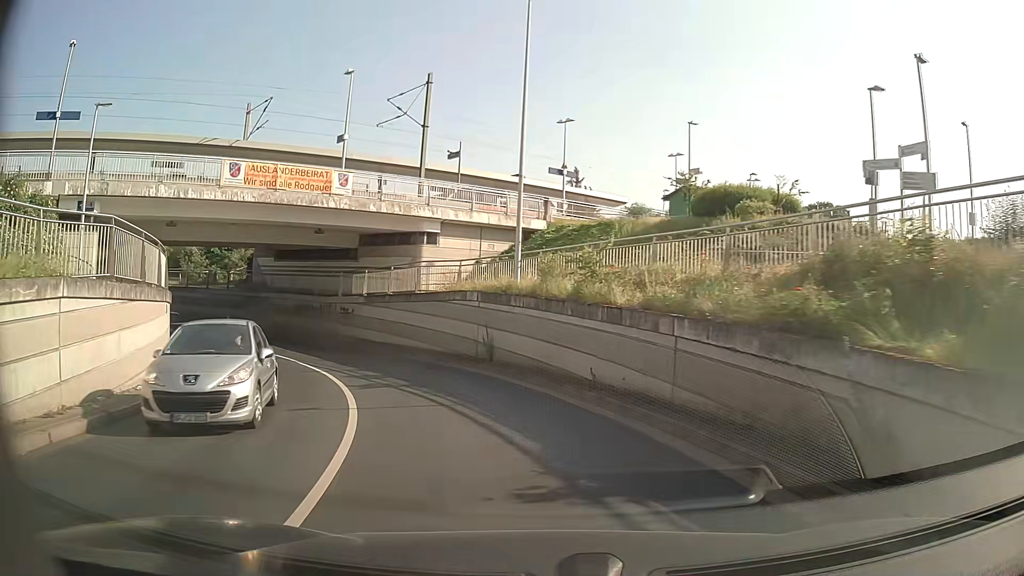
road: tertiary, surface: asphalt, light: Day
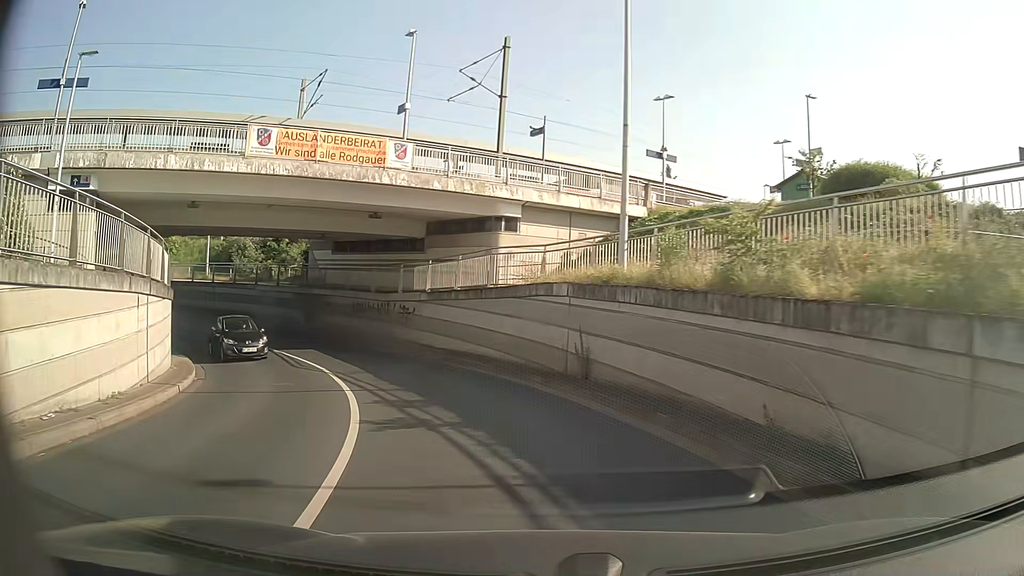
(-0.3, +5.4) m; -7°
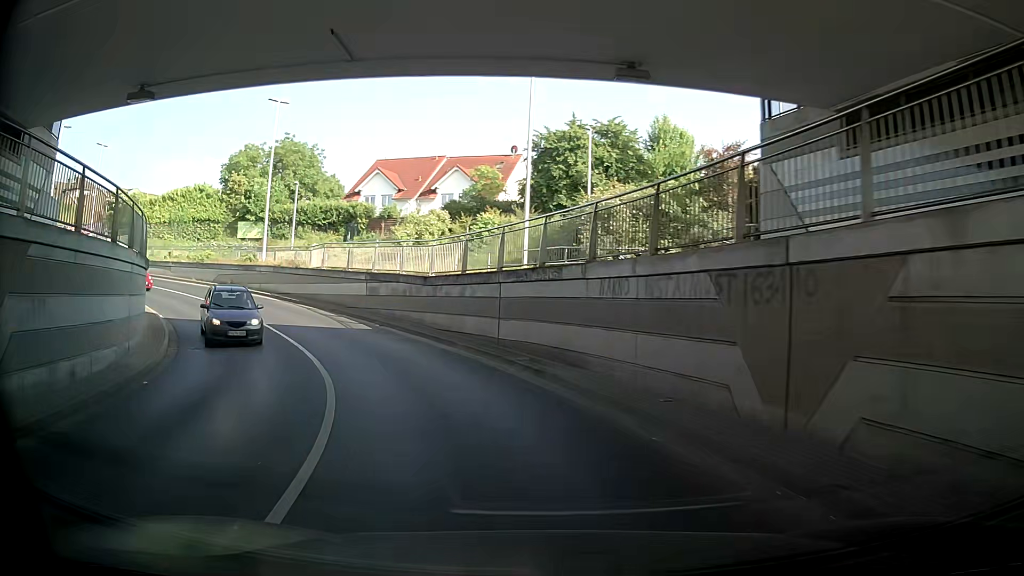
(-8.5, +26.3) m; -35°
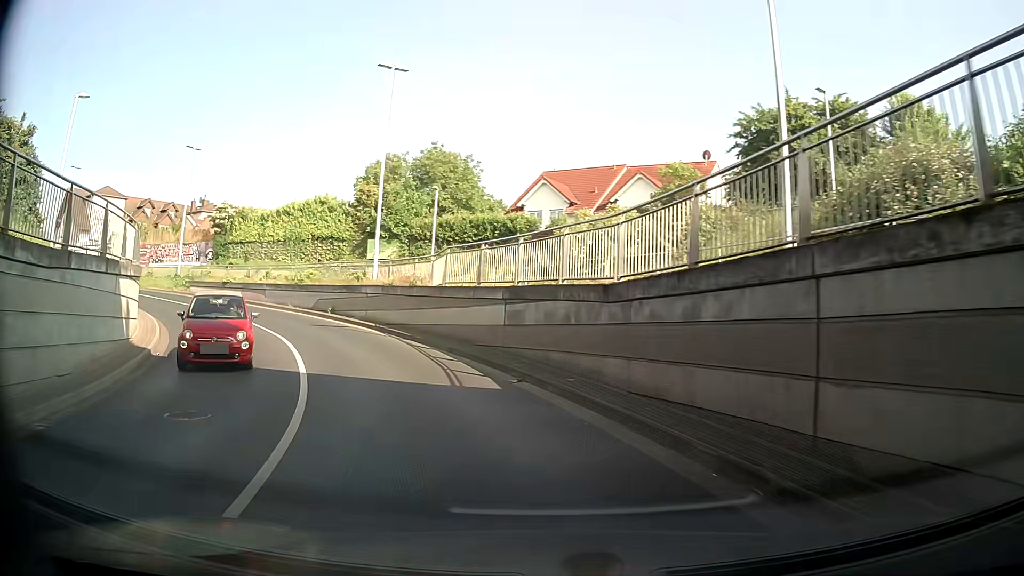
(-0.9, +11.0) m; -13°
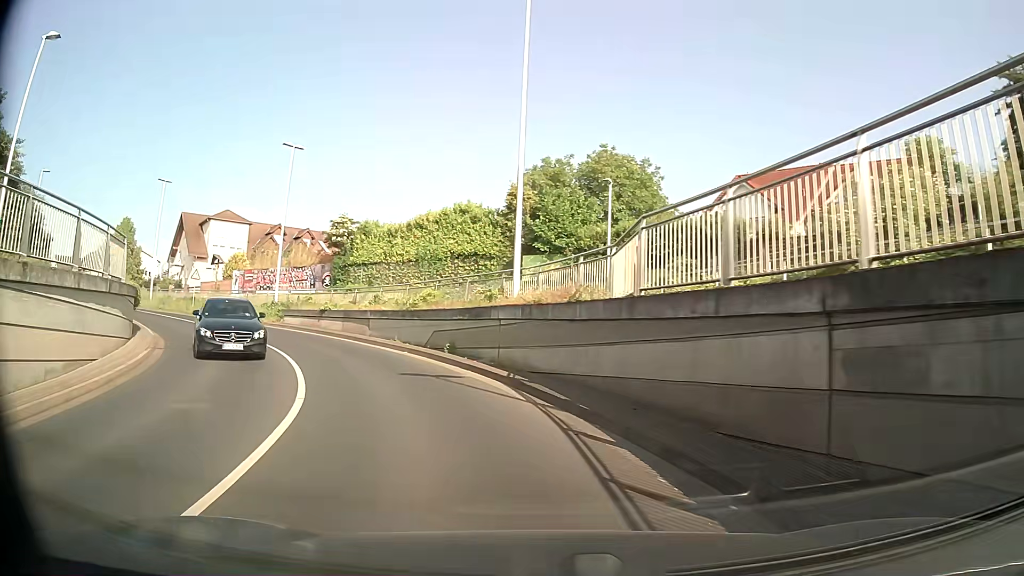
(-2.0, +10.4) m; -19°
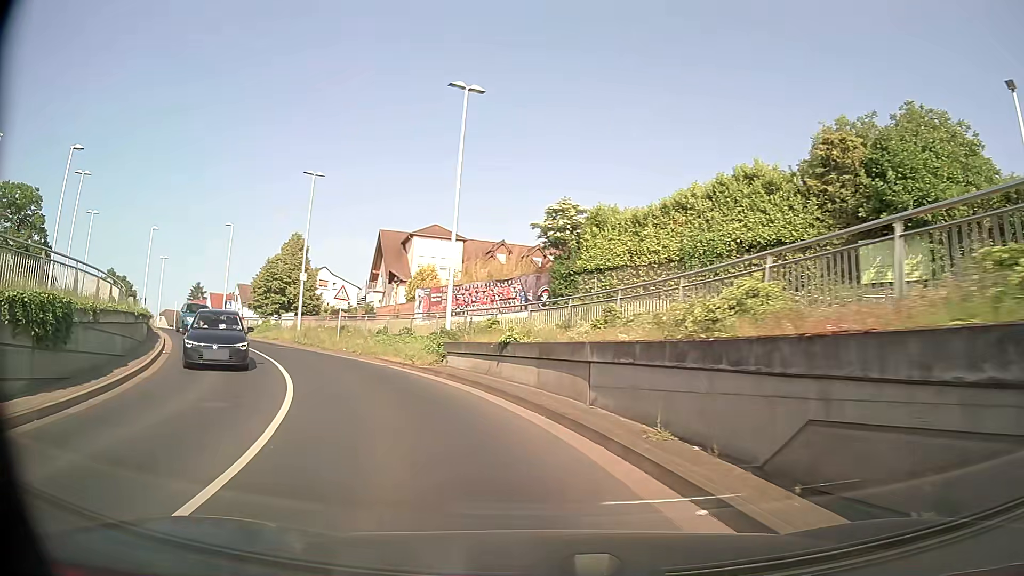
(-2.8, +14.7) m; -21°
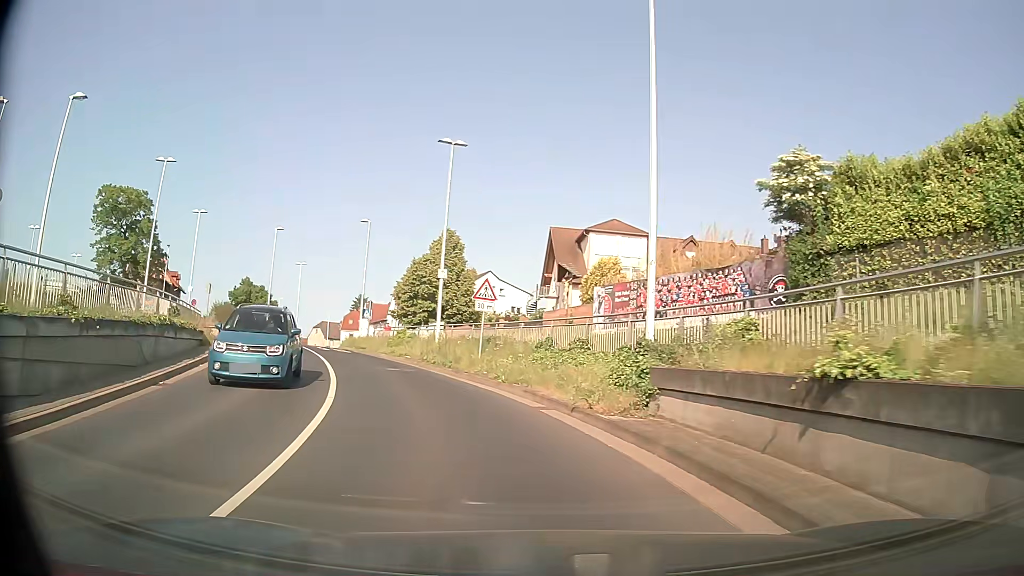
(-1.4, +9.4) m; -16°
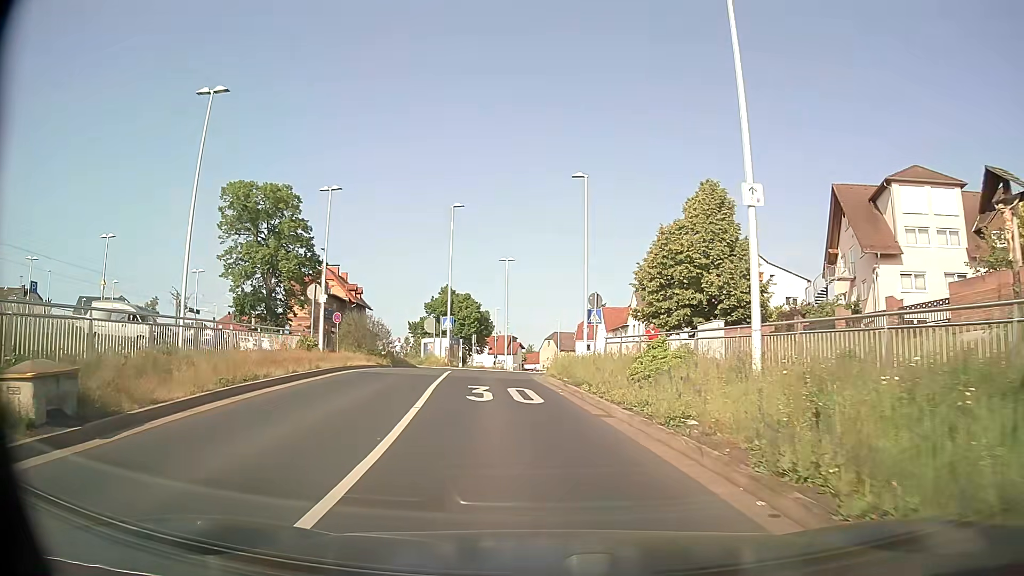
(-3.3, +17.9) m; -20°
(0, +10) (-1, +20) (-2, +30) (0, +40) (+3, +49) (+5, +59) (+5, +69) (+4, +79) (+3, +89) (+2, +99) m
